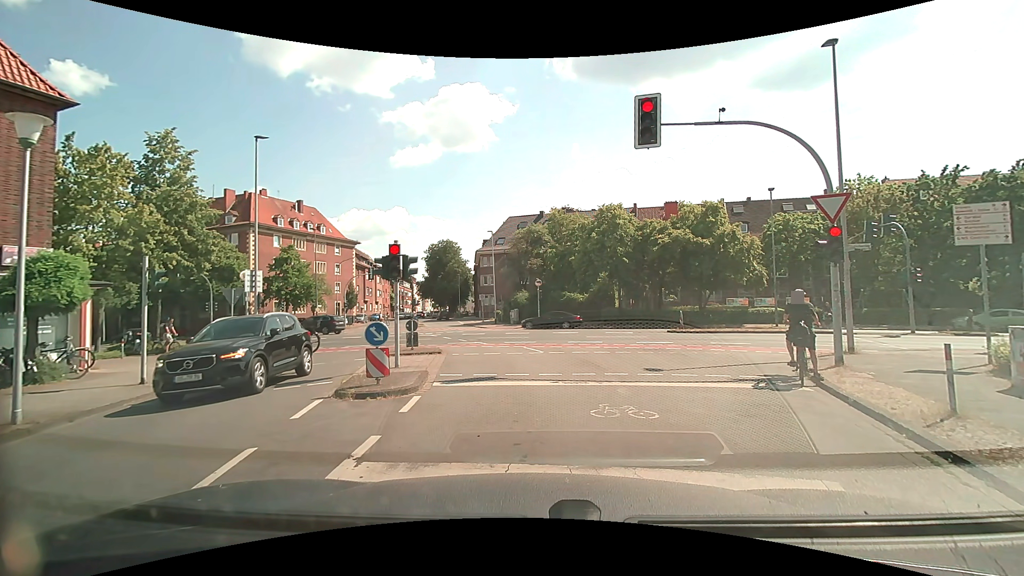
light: Day
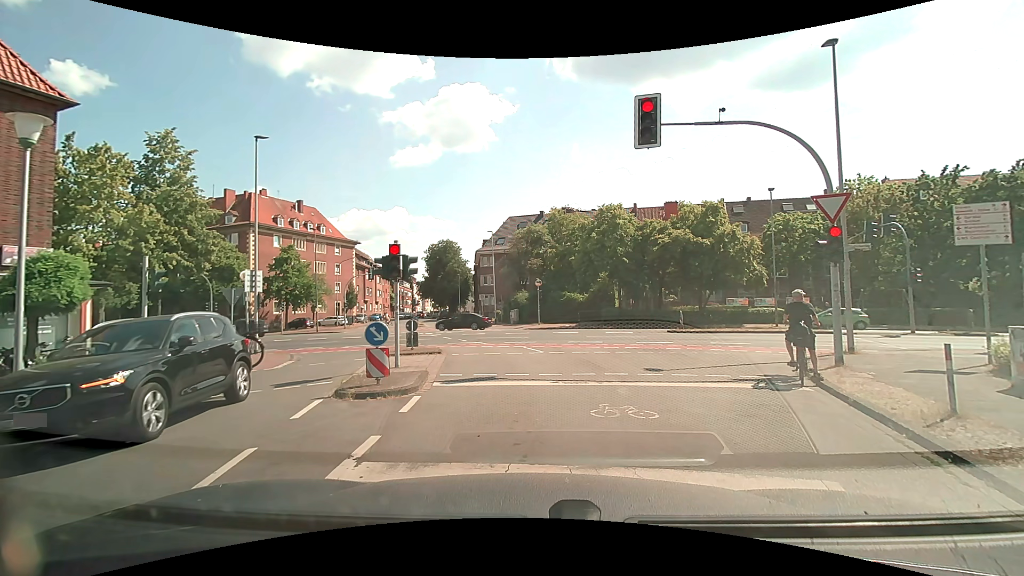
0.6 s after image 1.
(0.0, 0.0) m; 0°
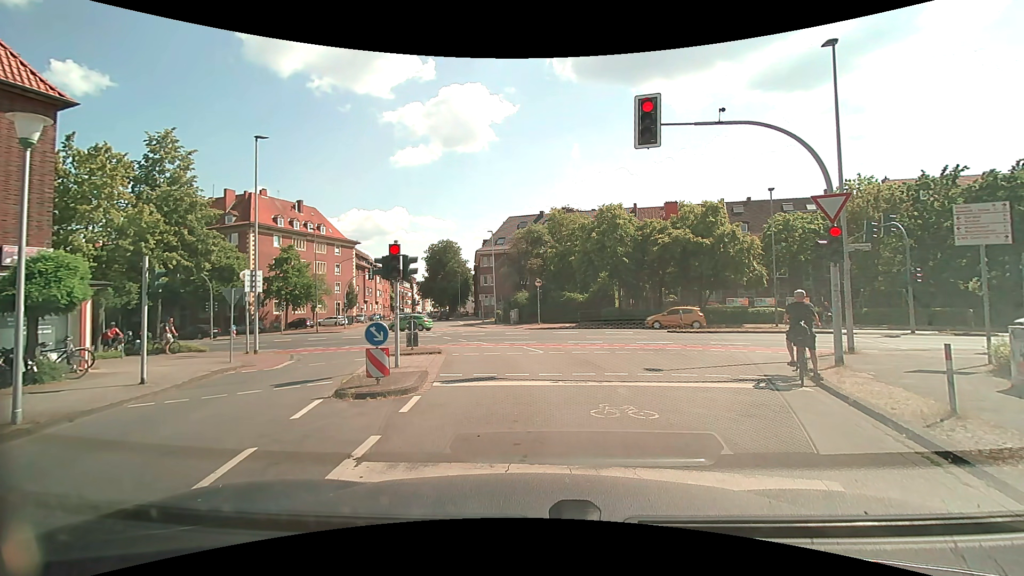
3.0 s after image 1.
(0.0, 0.0) m; 0°
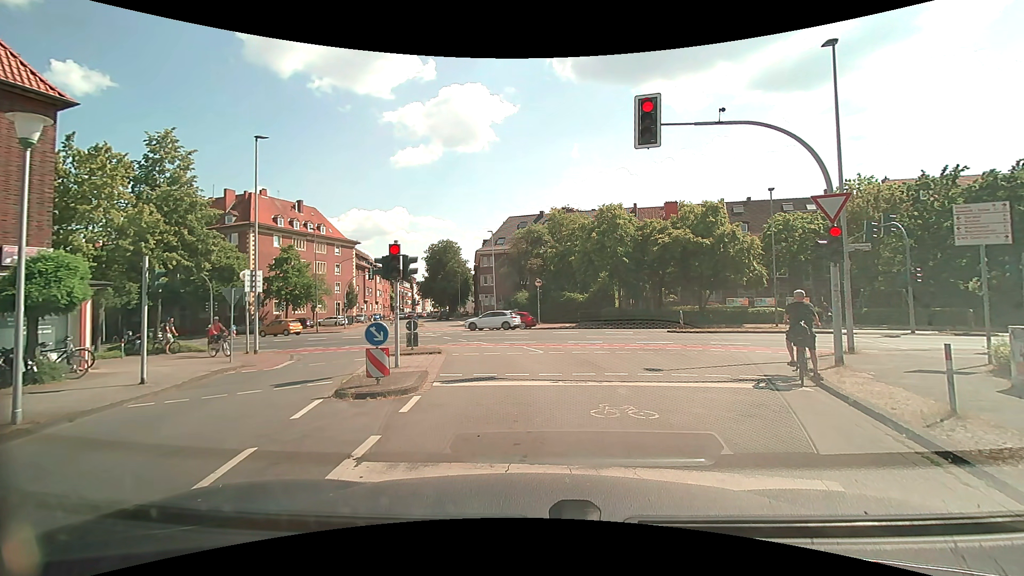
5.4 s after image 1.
(0.0, 0.0) m; 0°
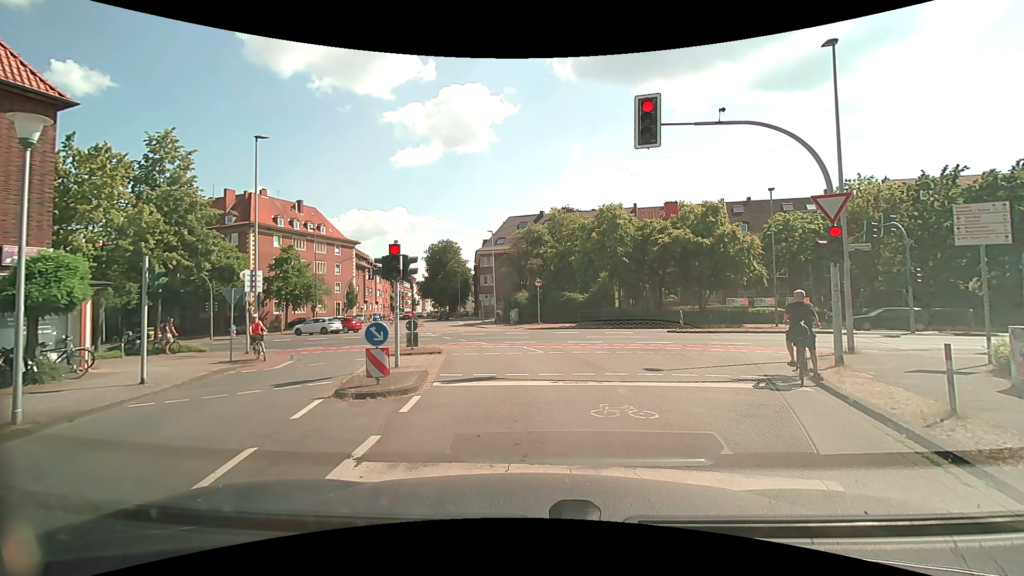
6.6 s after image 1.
(0.0, 0.0) m; 0°
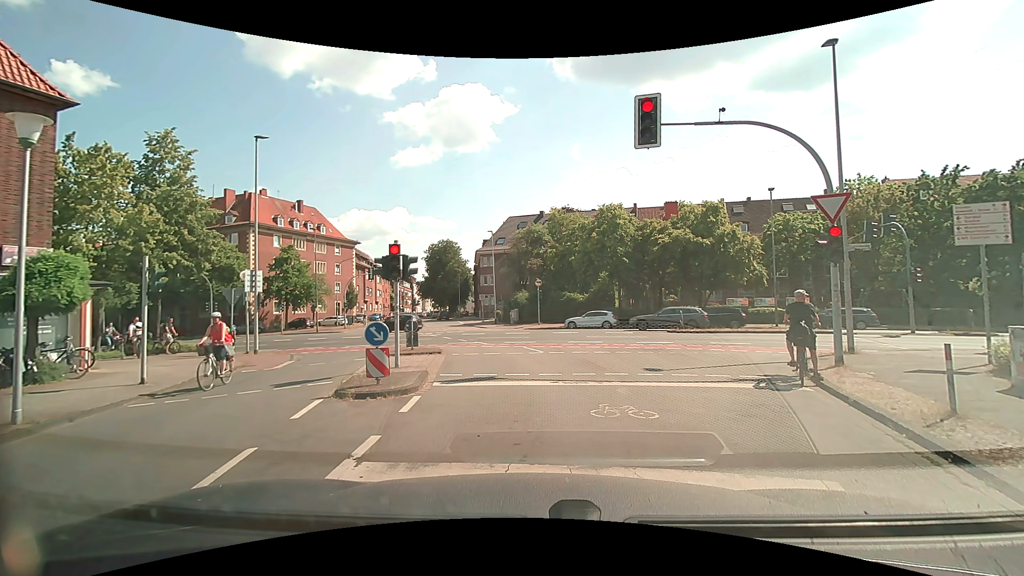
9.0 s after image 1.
(0.0, 0.0) m; 0°
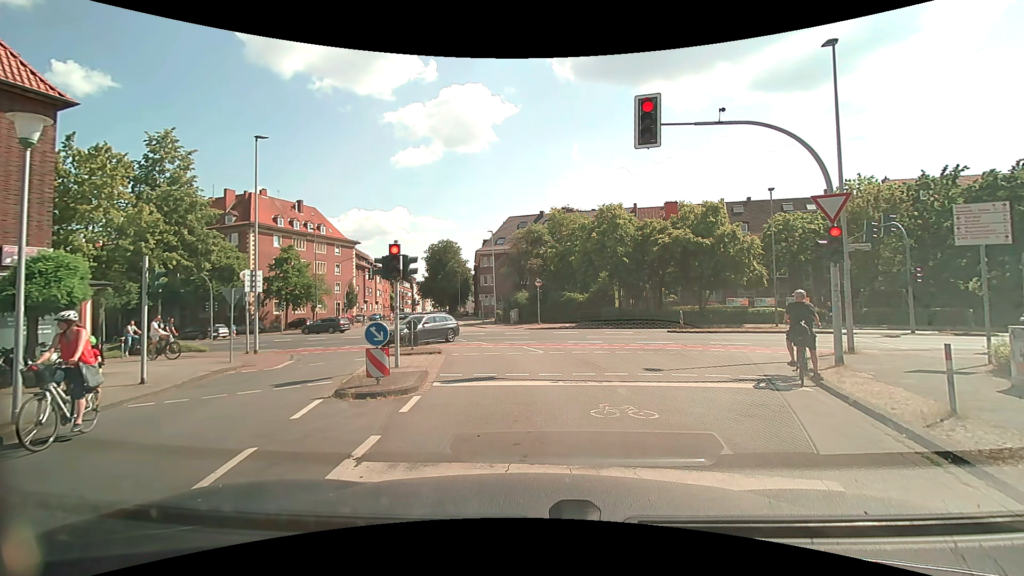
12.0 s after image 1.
(0.0, 0.0) m; 0°
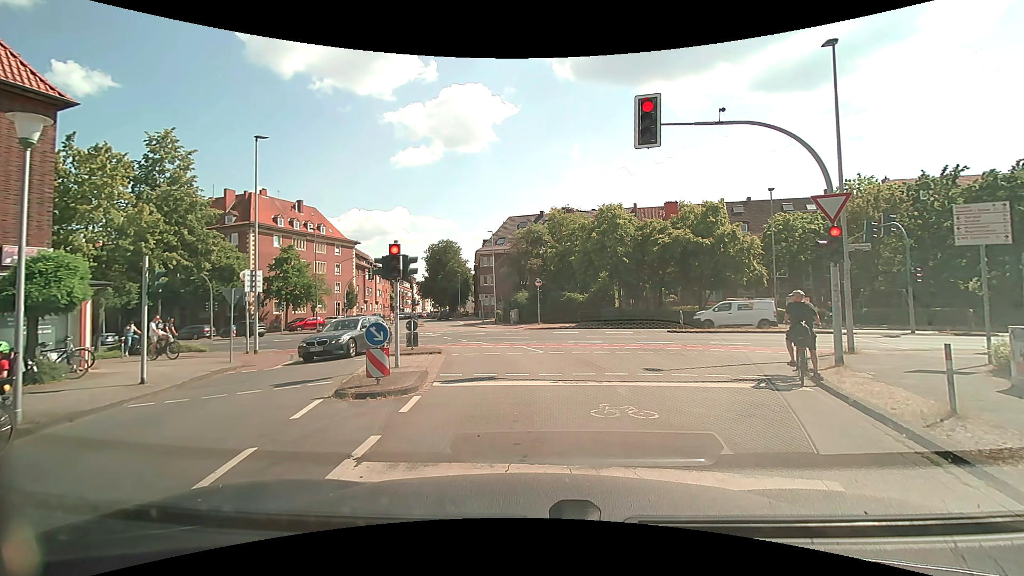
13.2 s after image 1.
(0.0, 0.0) m; 0°
(0, +10) (0, +20) (0, +30) (-3, +40) (-6, +49) (-9, +59) (-11, +68) (-14, +78) (-16, +88) (-19, +97) m
